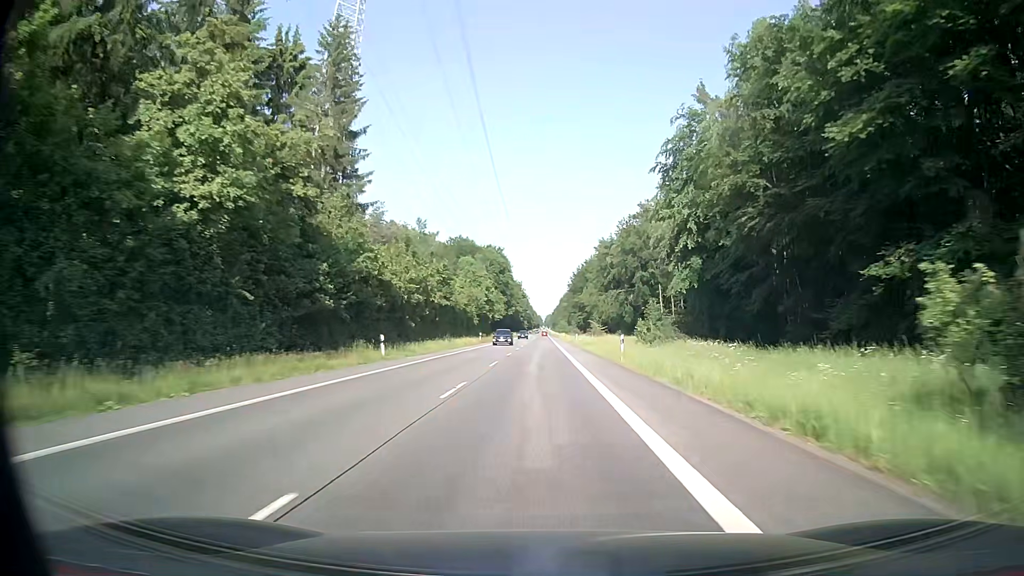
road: secondary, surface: asphalt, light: Day
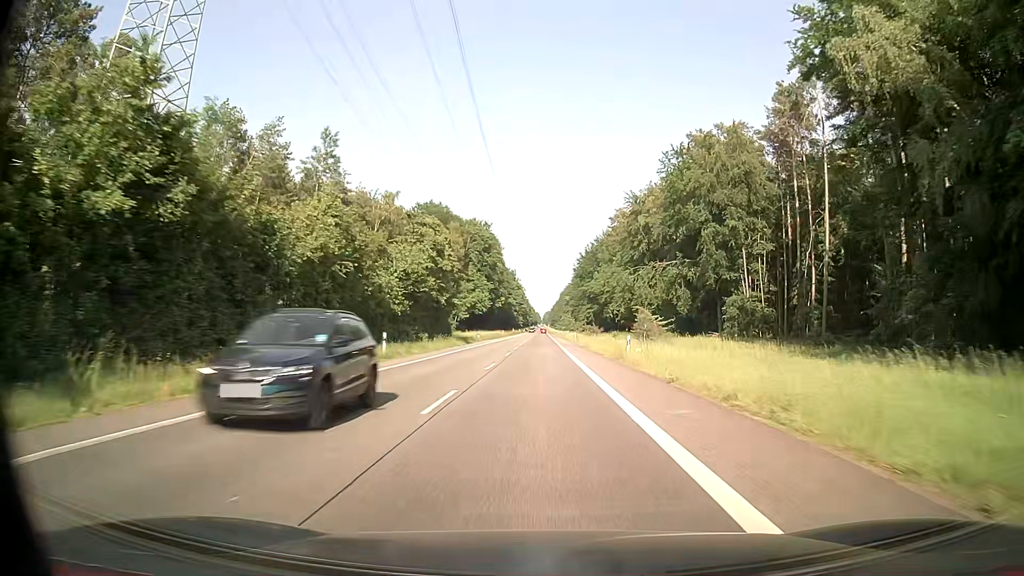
(-0.1, +51.0) m; 0°
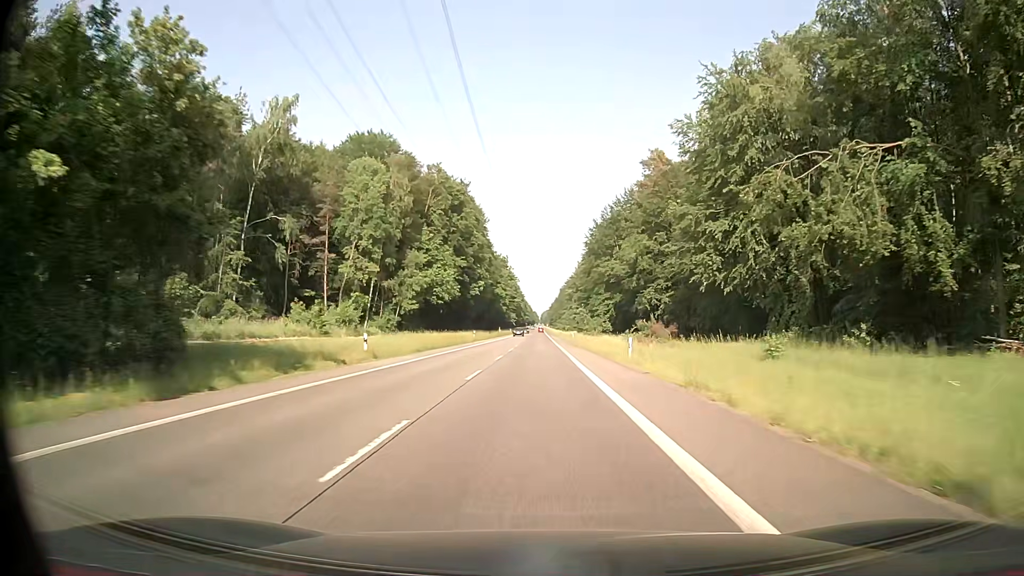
(+0.1, +53.3) m; 0°
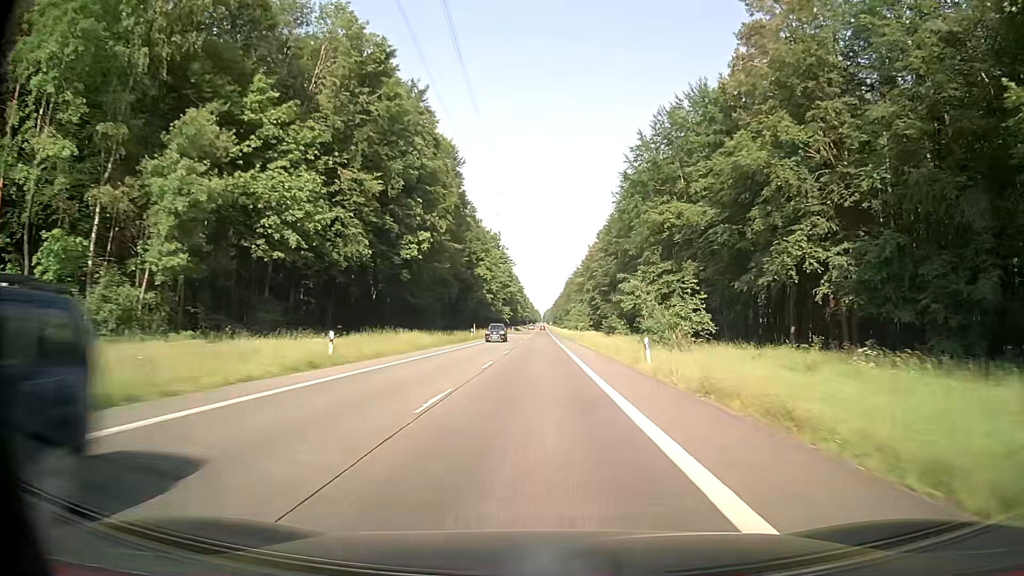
(-0.2, +55.5) m; -1°
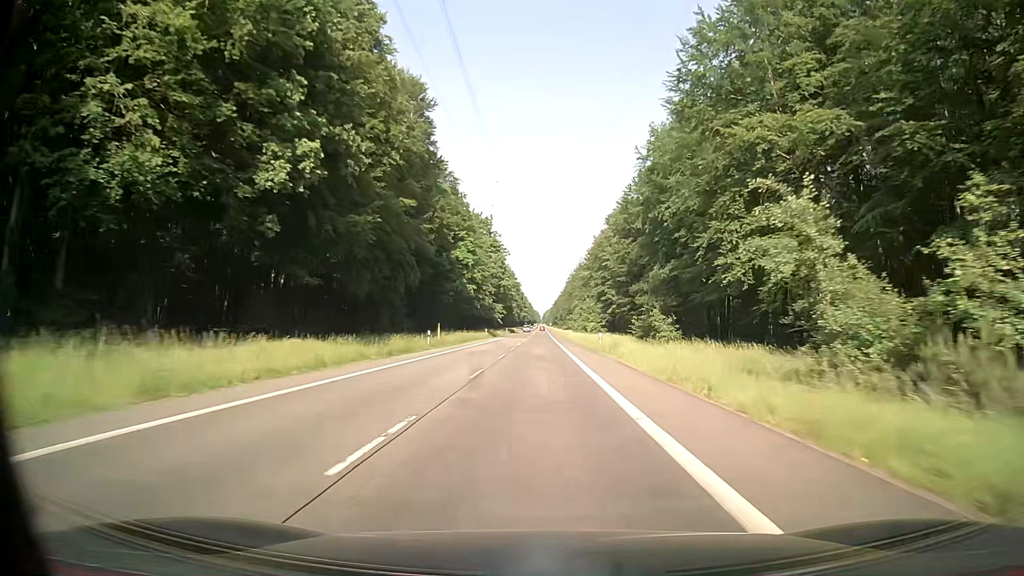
(+0.1, +28.5) m; 0°
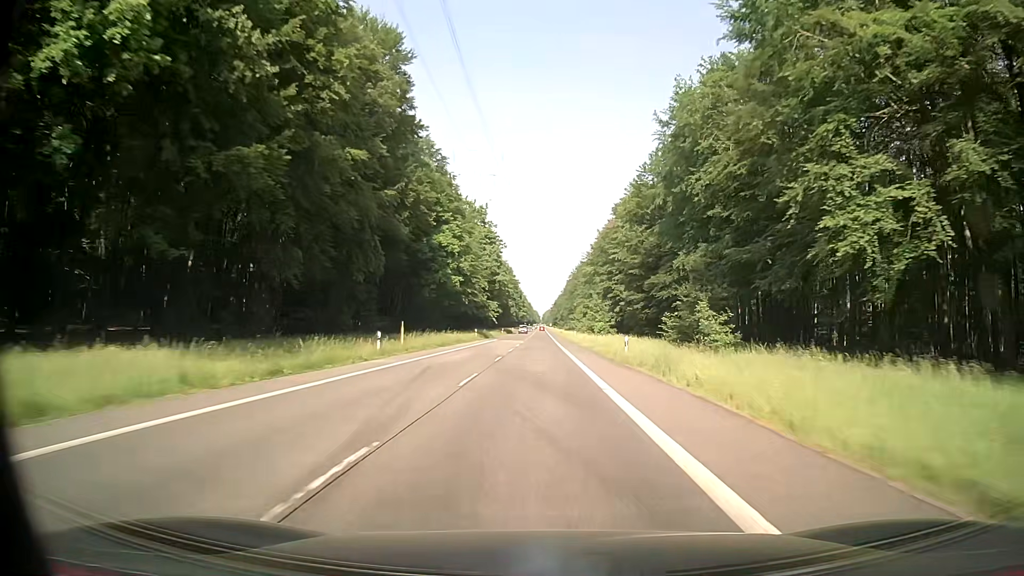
(0.0, +14.4) m; 0°
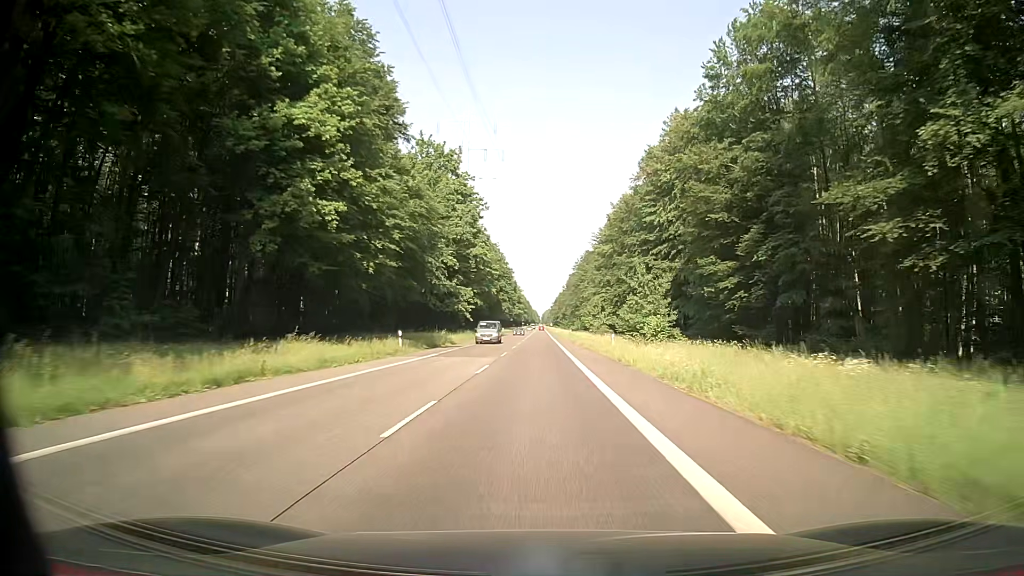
(0.0, +43.8) m; 0°
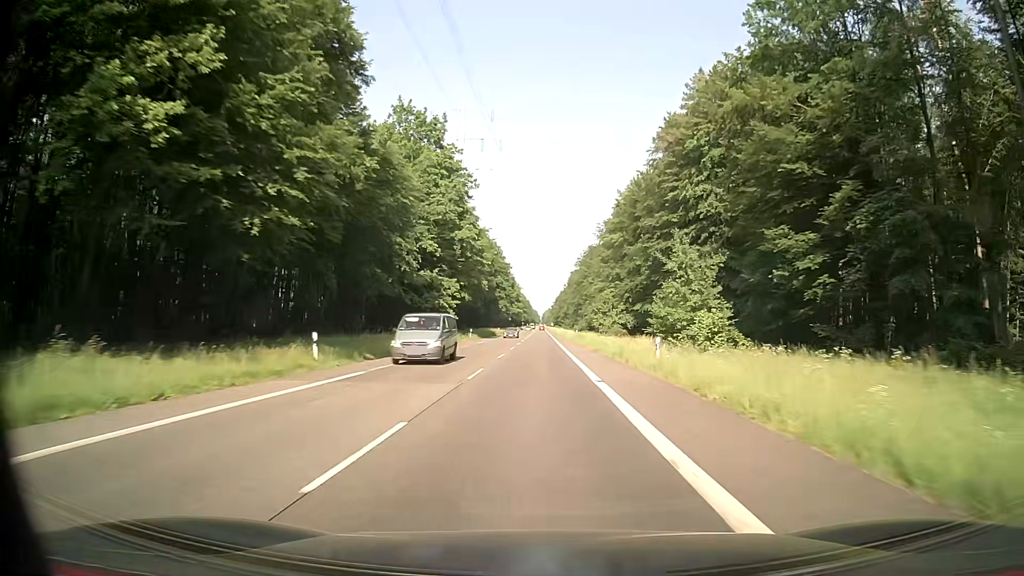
(0.0, +14.7) m; 0°
(0, +10) (0, +20) (0, +30) (0, +40) (0, +50) (0, +60) (0, +70) (0, +80) (0, +90) (0, +100) m
